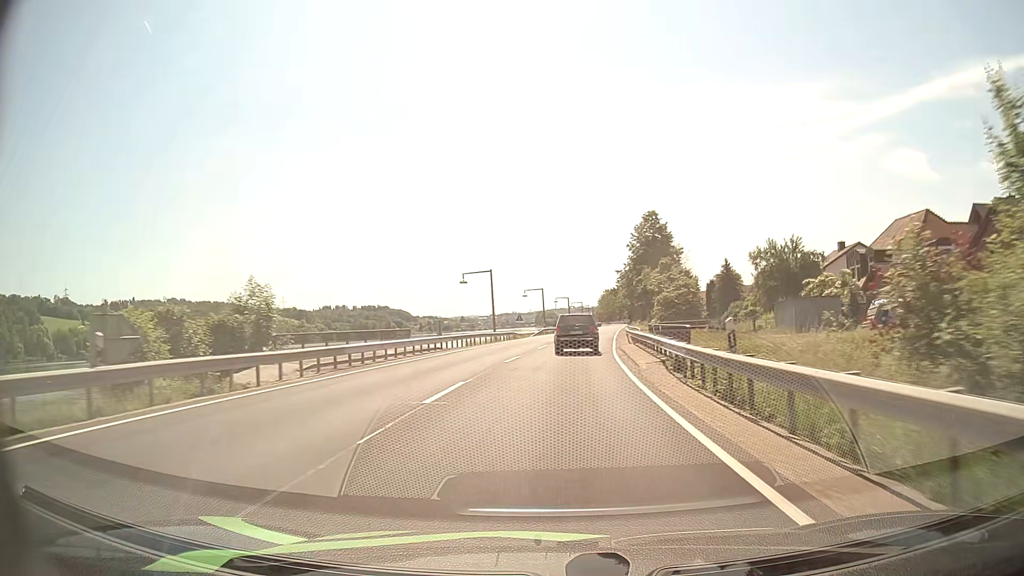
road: primary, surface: asphalt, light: Day
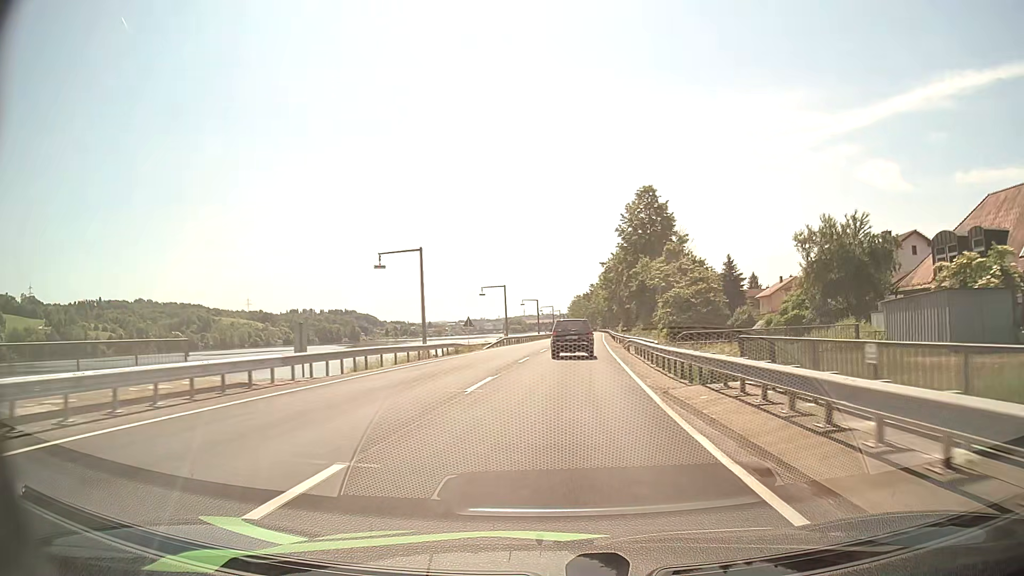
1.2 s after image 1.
(+0.5, +20.8) m; +3°
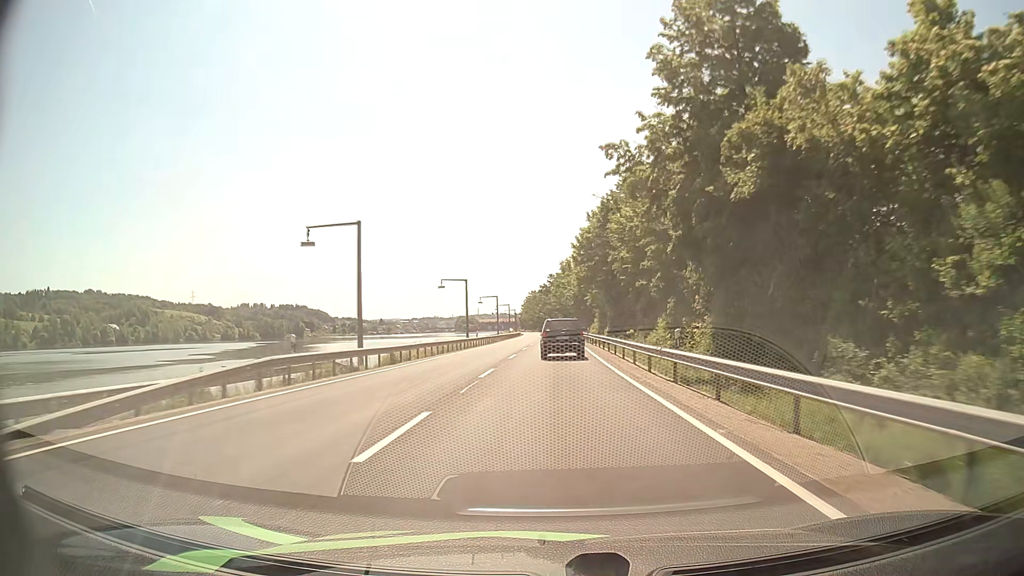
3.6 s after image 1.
(+1.6, +44.2) m; +4°
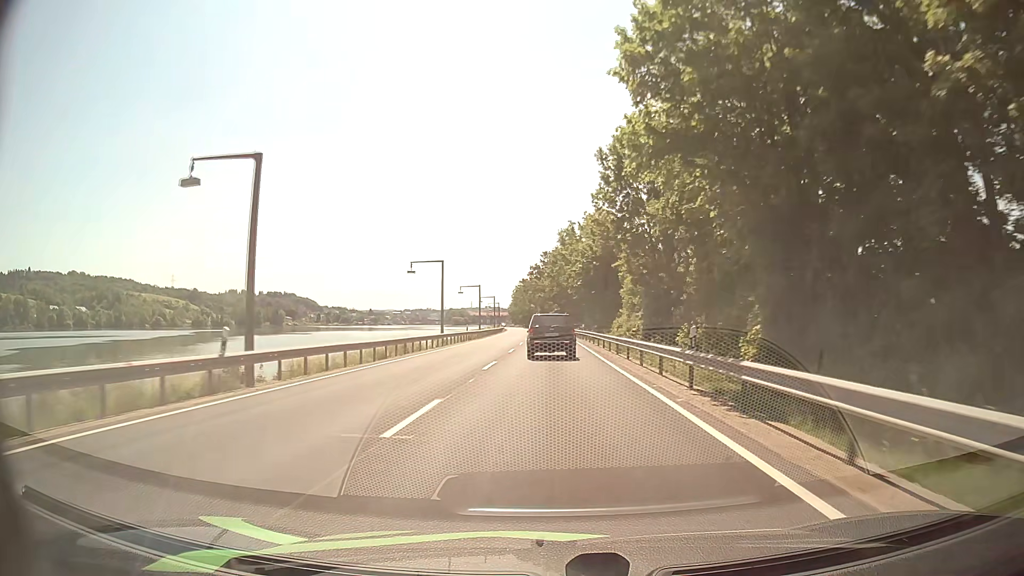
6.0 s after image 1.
(+0.3, +46.9) m; 0°
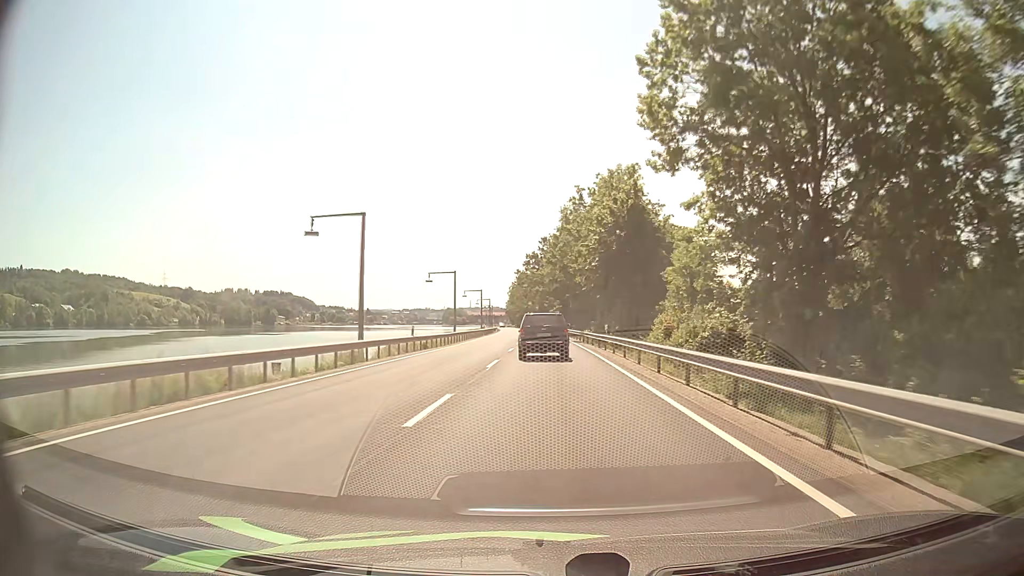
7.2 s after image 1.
(0.0, +23.2) m; 0°
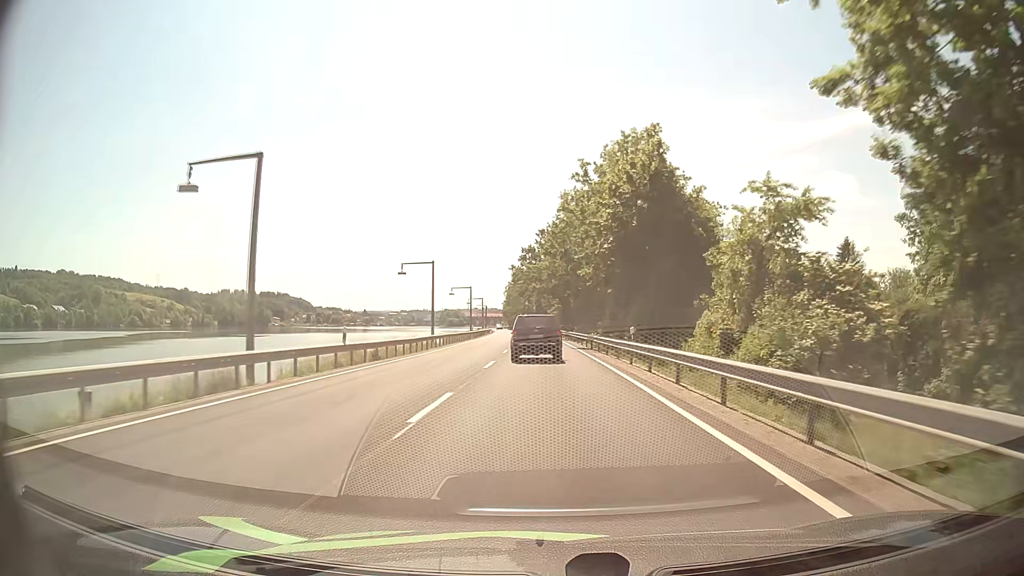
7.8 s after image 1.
(0.0, +11.5) m; 0°
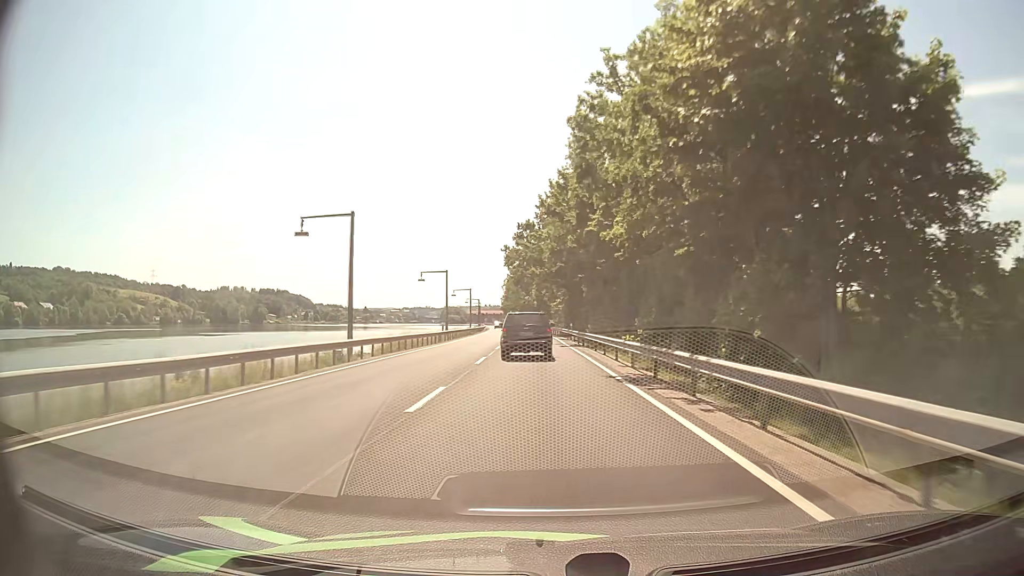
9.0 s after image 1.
(0.0, +23.1) m; 0°
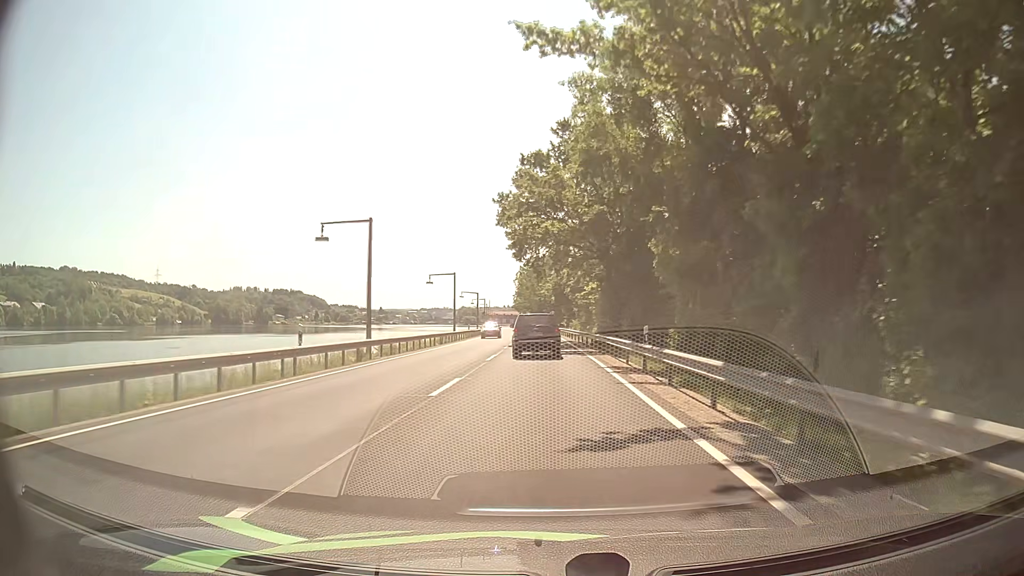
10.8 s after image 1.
(-0.5, +33.6) m; -2°
(0, +10) (0, +20) (0, +30) (-1, +40) (-1, +50) (-1, +60) (-1, +70) (-2, +80) (-2, +90) (-3, +100) m
